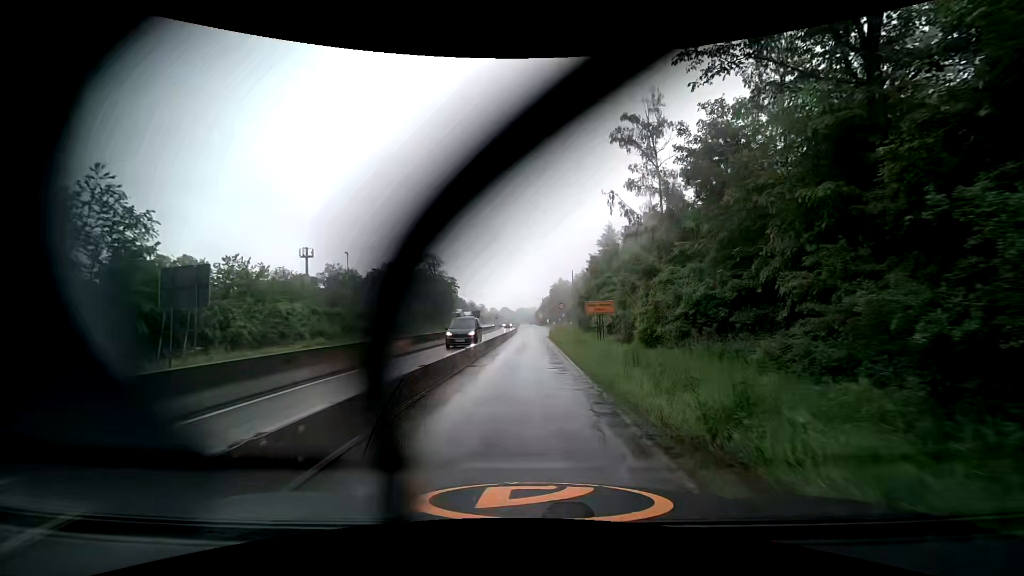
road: trunk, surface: asphalt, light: Day
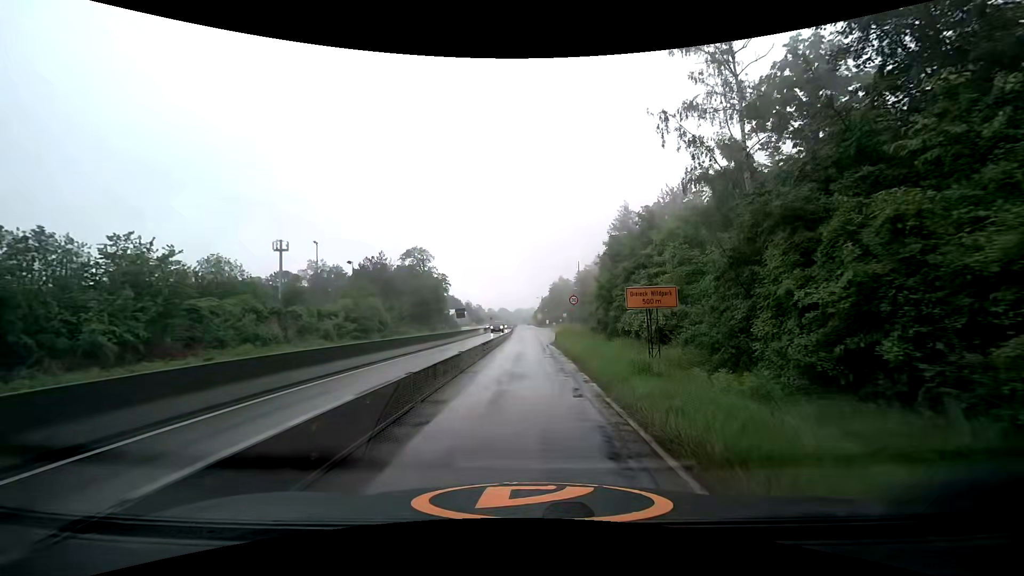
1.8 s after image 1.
(0.0, +13.4) m; +1°
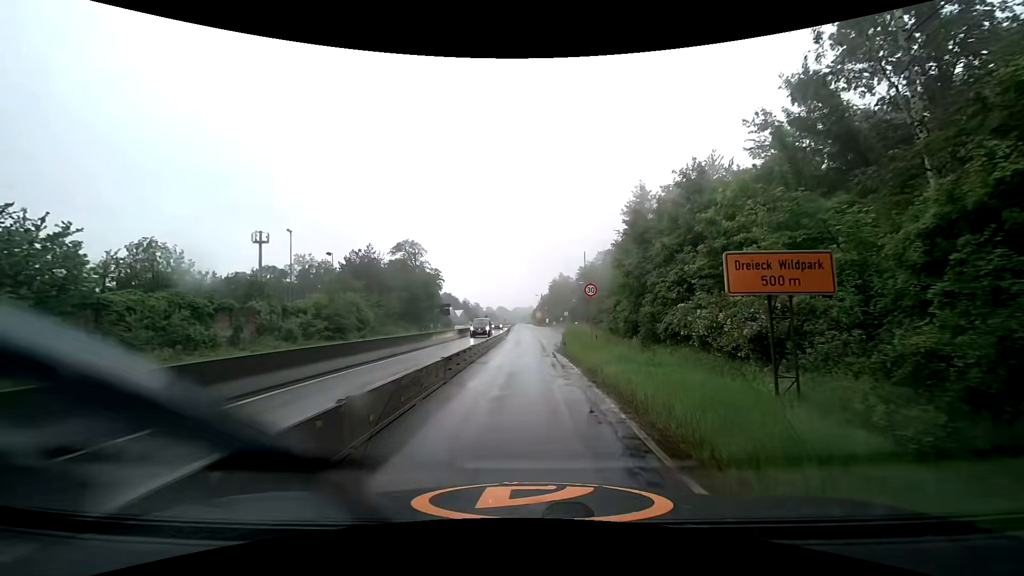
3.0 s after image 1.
(0.0, +8.9) m; 0°
